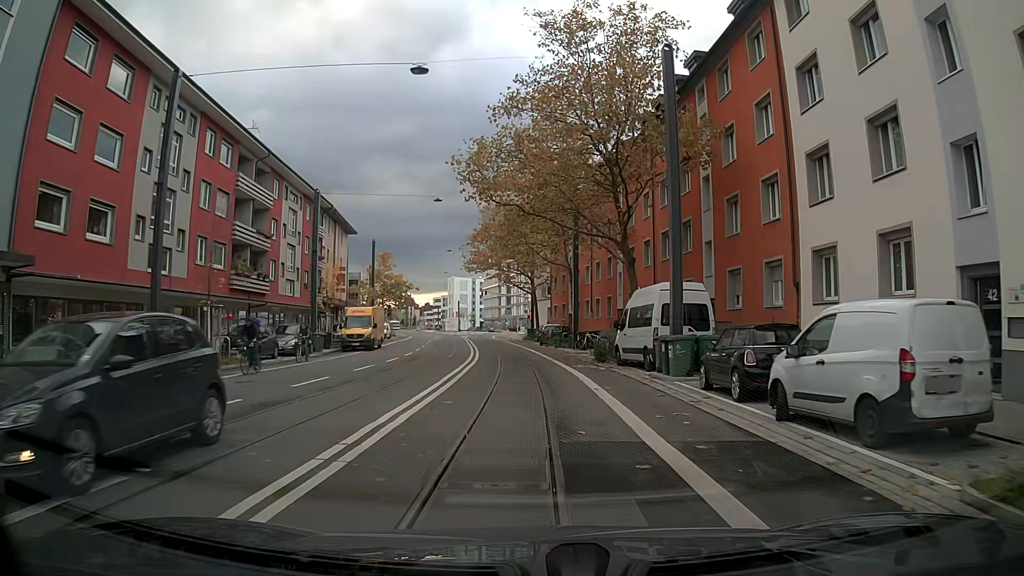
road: secondary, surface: asphalt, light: Day
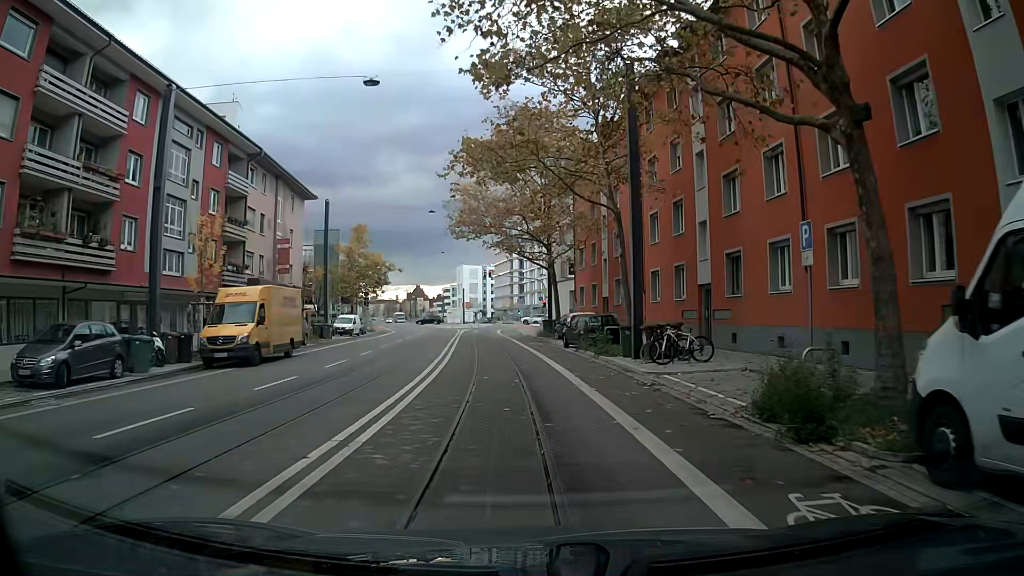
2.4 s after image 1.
(+0.1, +19.7) m; 0°
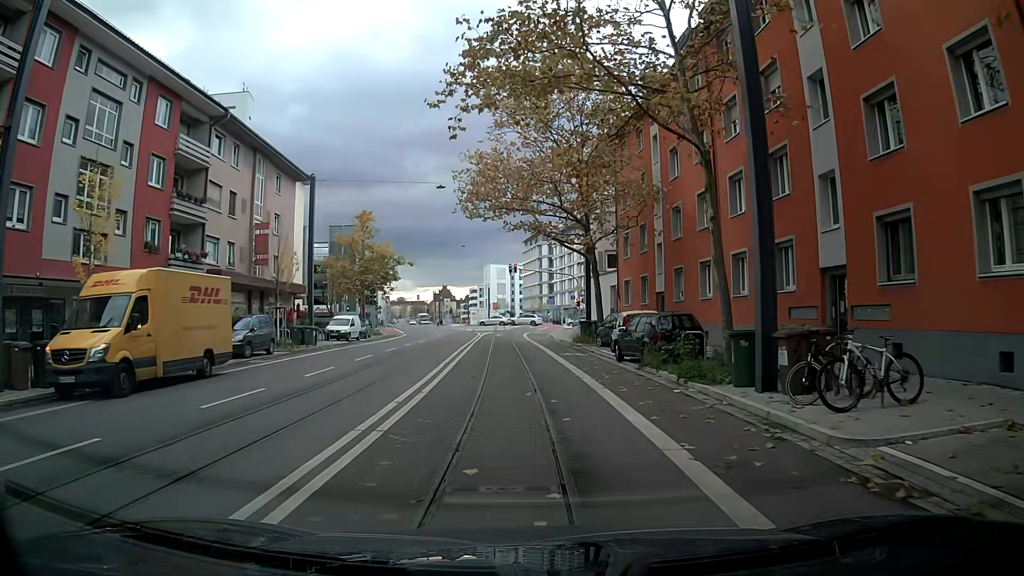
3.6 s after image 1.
(-0.2, +9.4) m; -2°
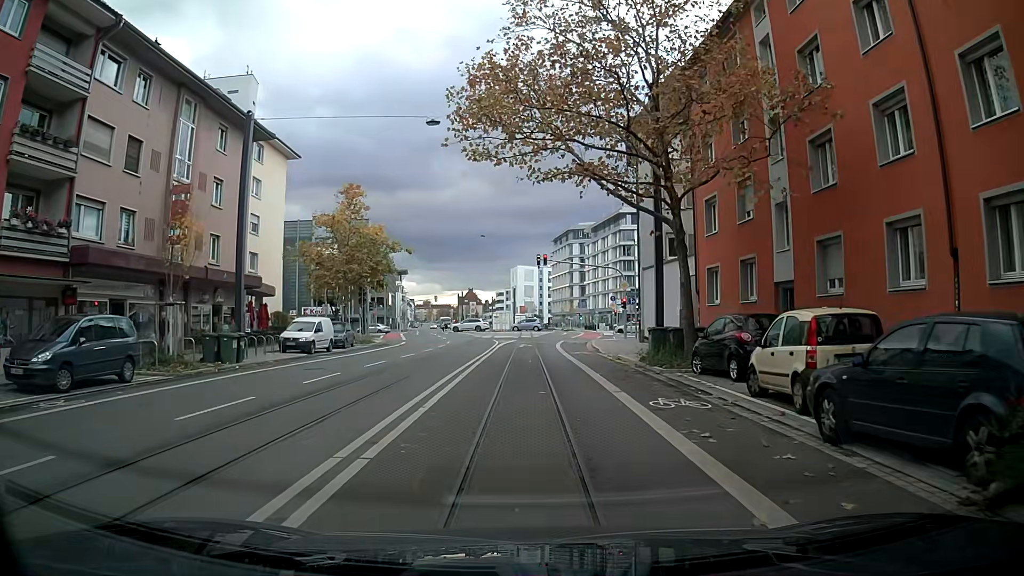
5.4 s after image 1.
(-0.2, +13.6) m; -2°
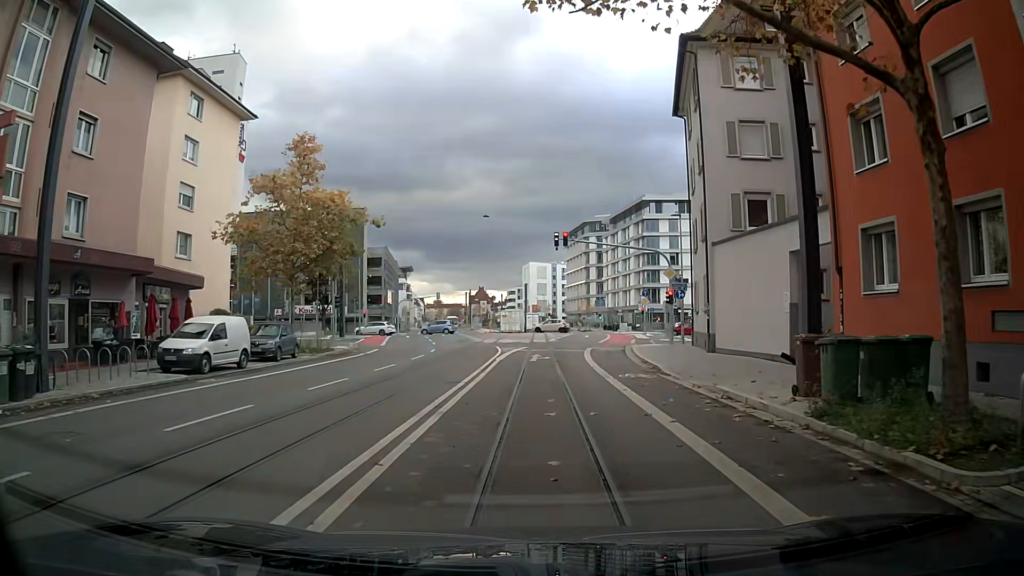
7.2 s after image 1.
(0.0, +12.8) m; -1°
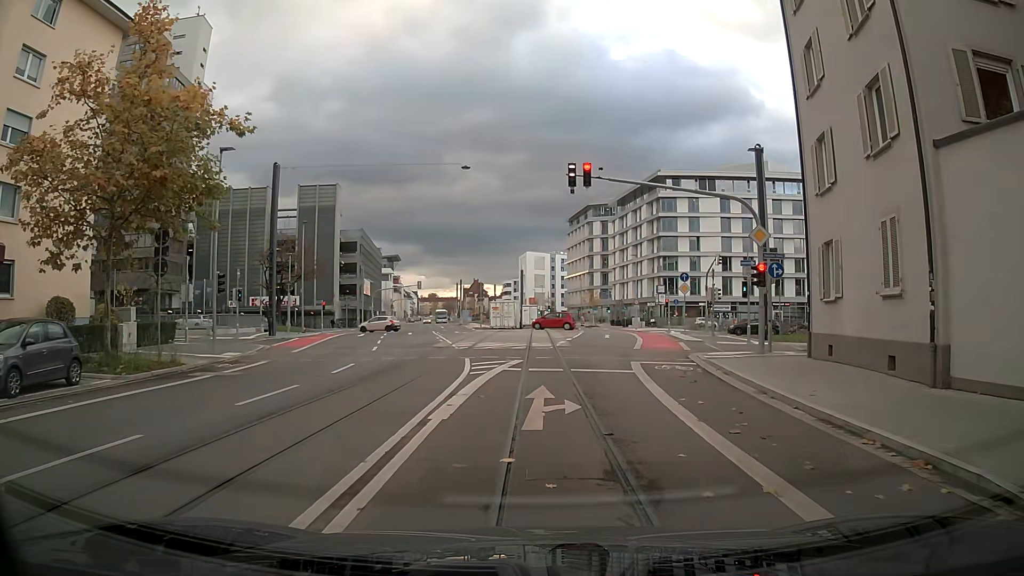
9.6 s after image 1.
(-0.2, +15.9) m; 0°
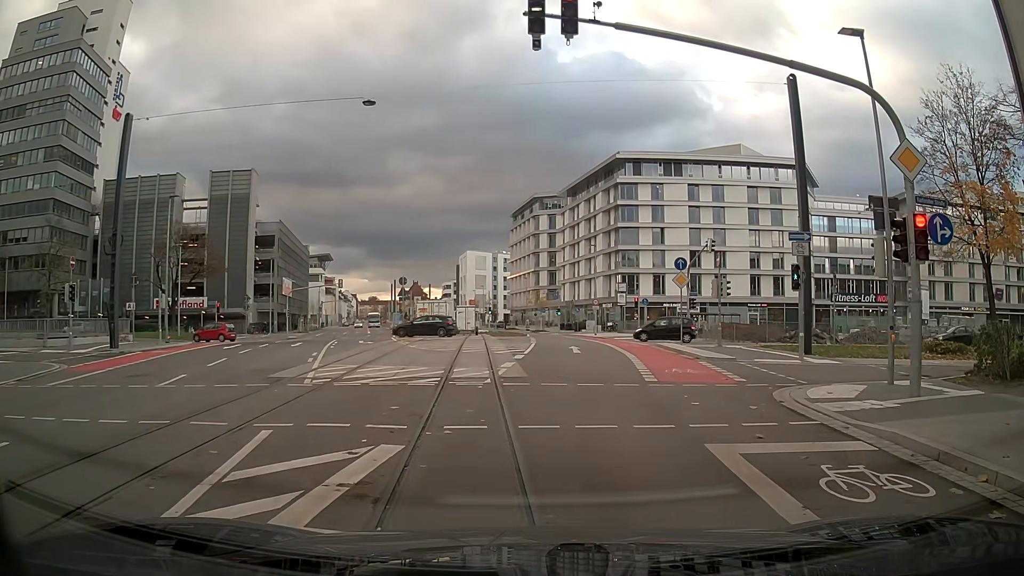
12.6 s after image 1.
(+0.1, +12.3) m; +8°
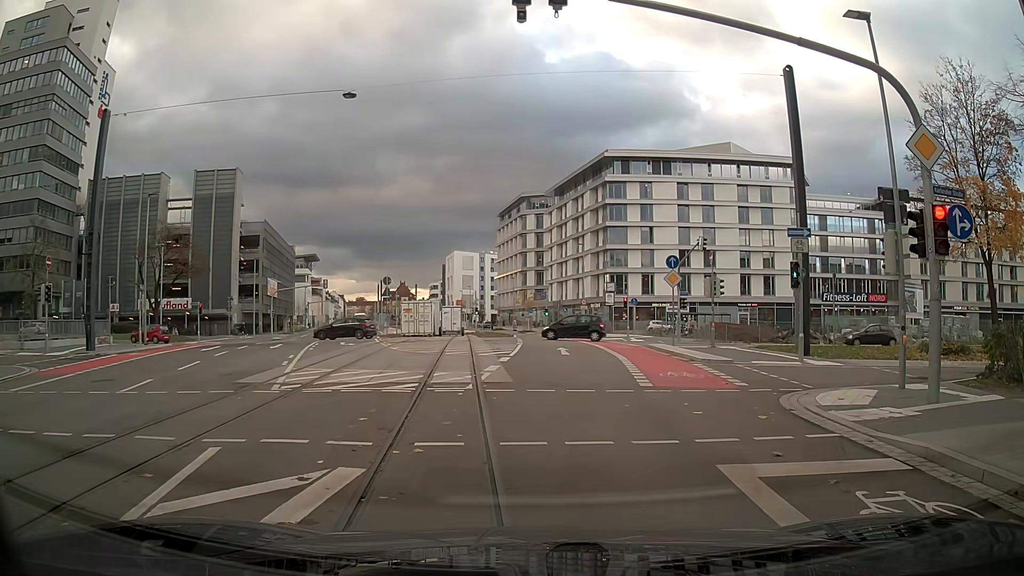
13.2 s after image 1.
(0.0, +1.0) m; -1°
(0, +10) (0, +20) (0, +30) (0, +40) (-1, +50) (-2, +60) (-3, +70) (-5, +80) (-8, +89) (-10, +99) m
